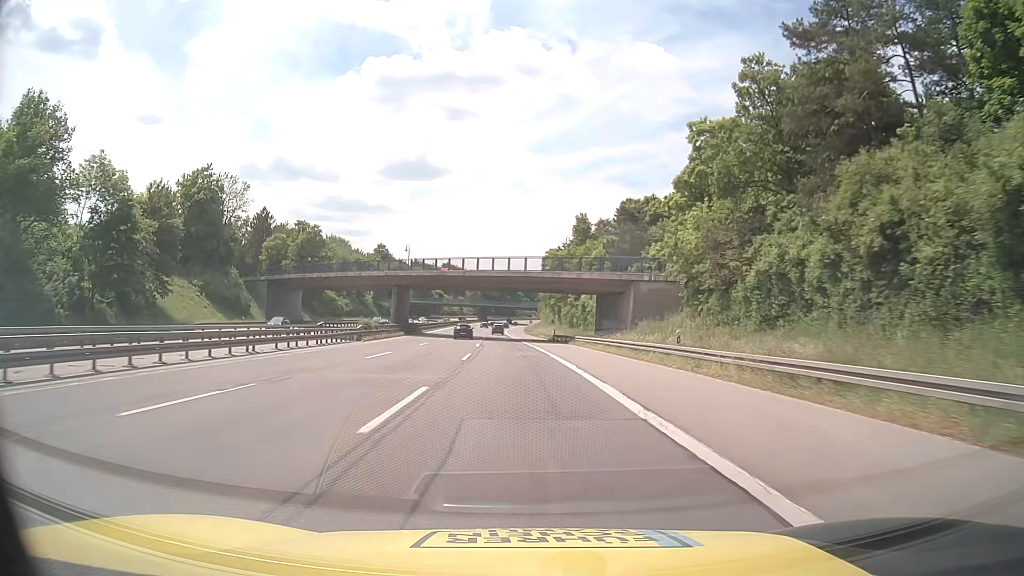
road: motorway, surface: asphalt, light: Day
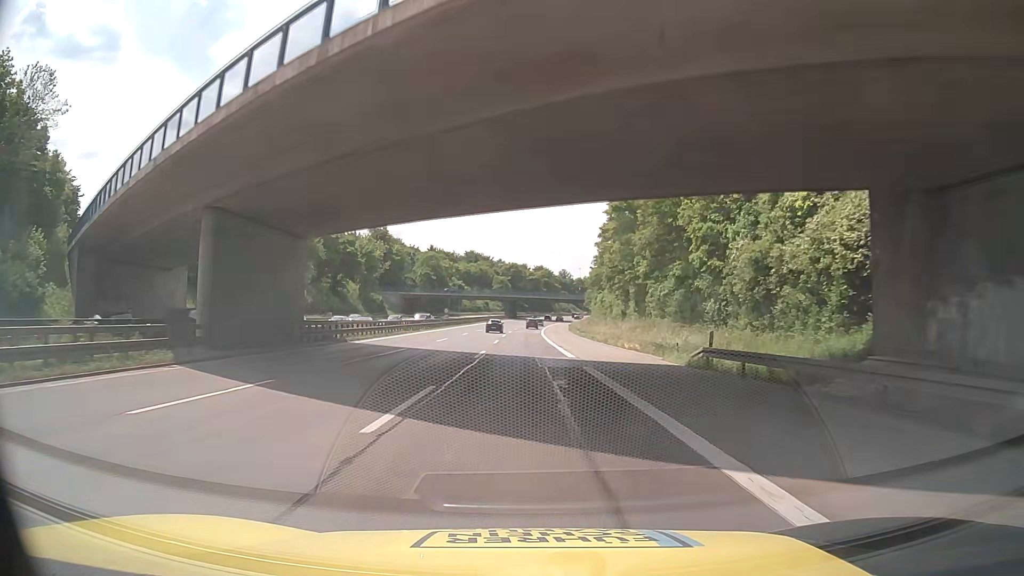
(-1.8, +54.3) m; -3°
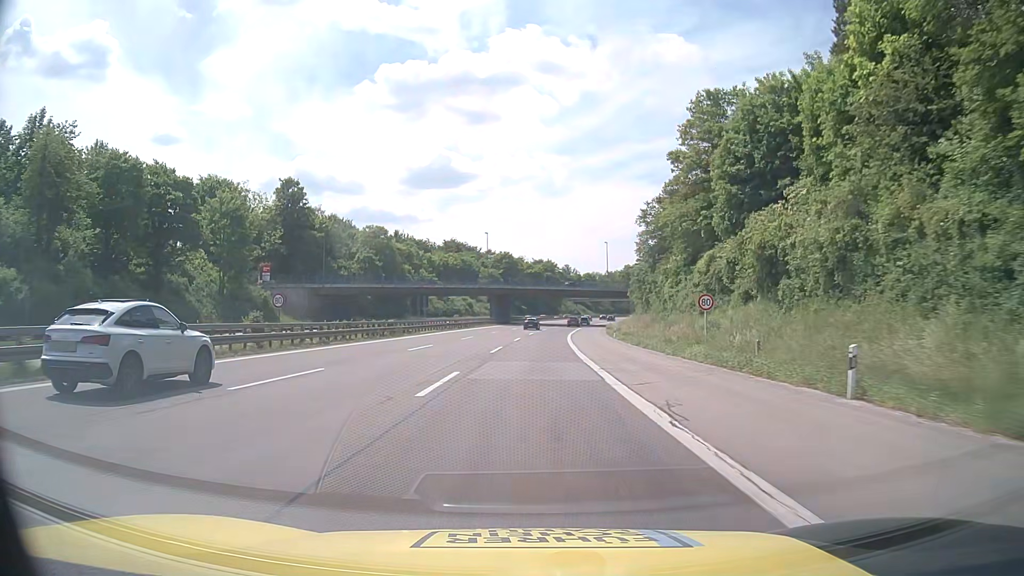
(-0.3, +68.0) m; 0°
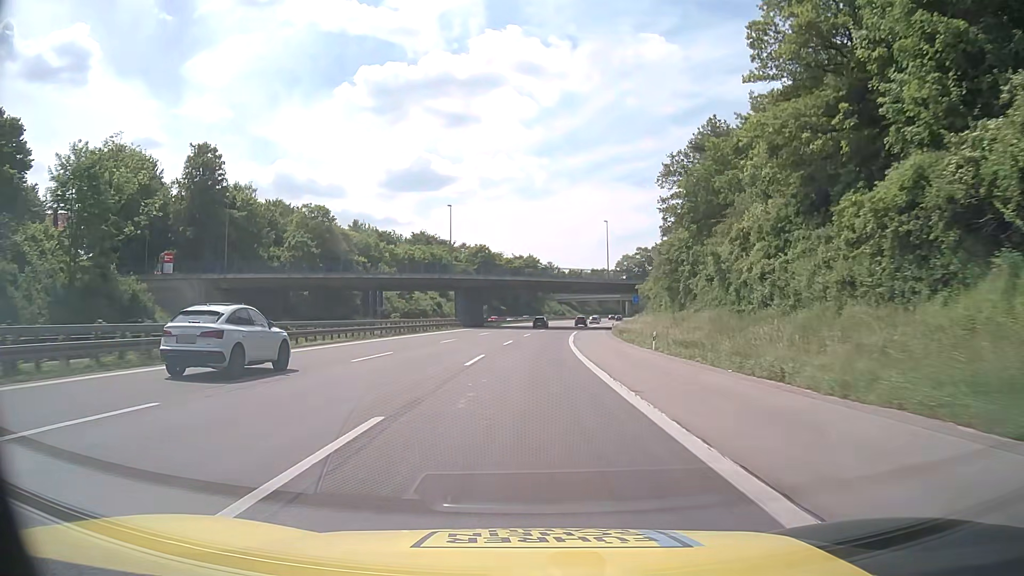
(+0.5, +27.1) m; +2°
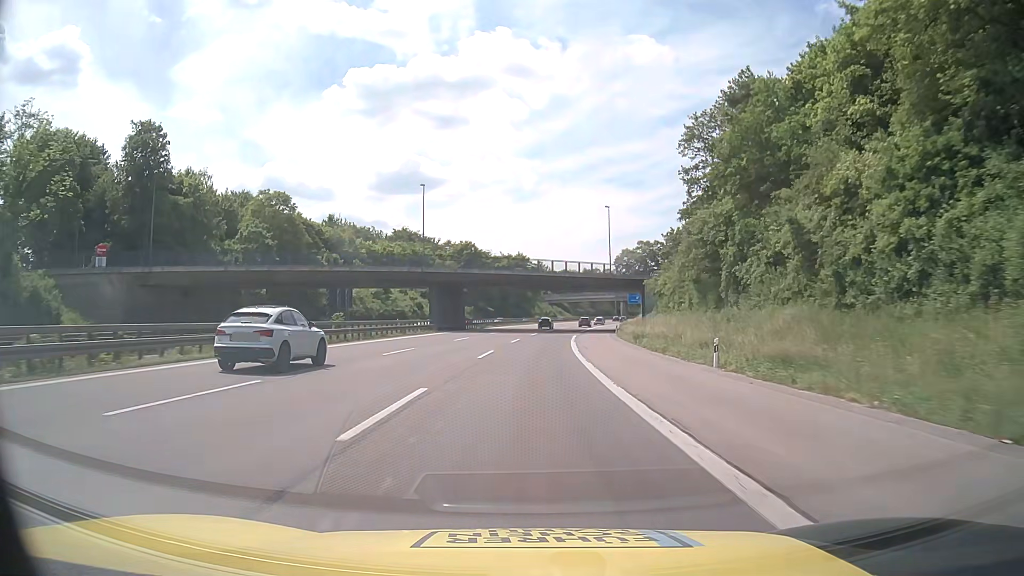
(+0.1, +13.5) m; +1°
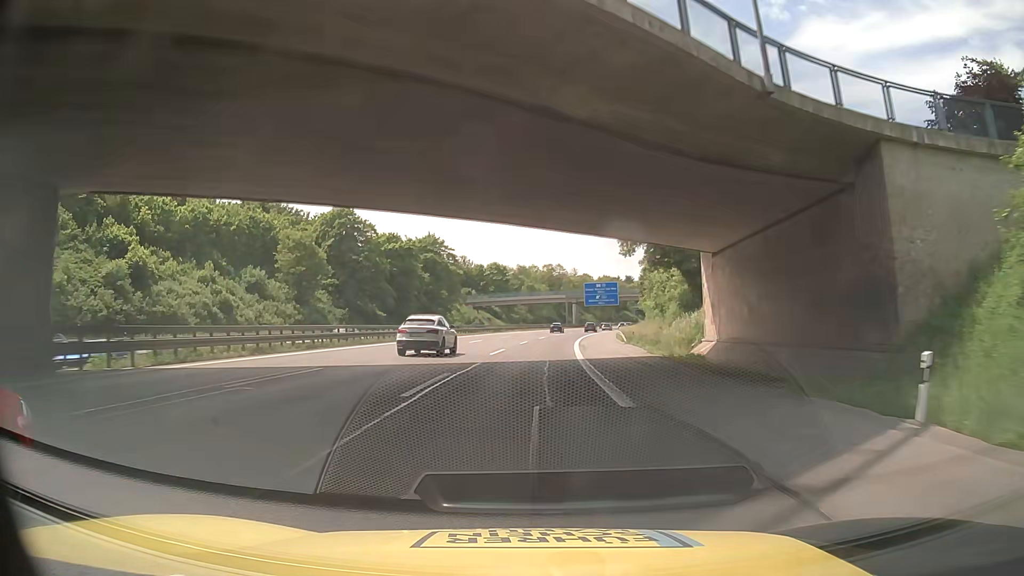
(+3.4, +67.3) m; +6°
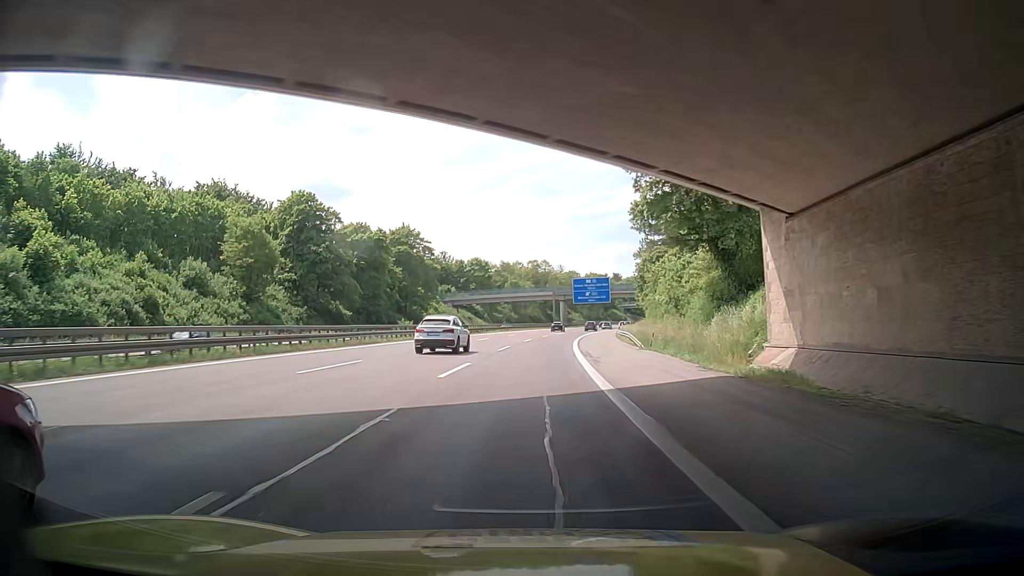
(+0.1, +13.5) m; +1°
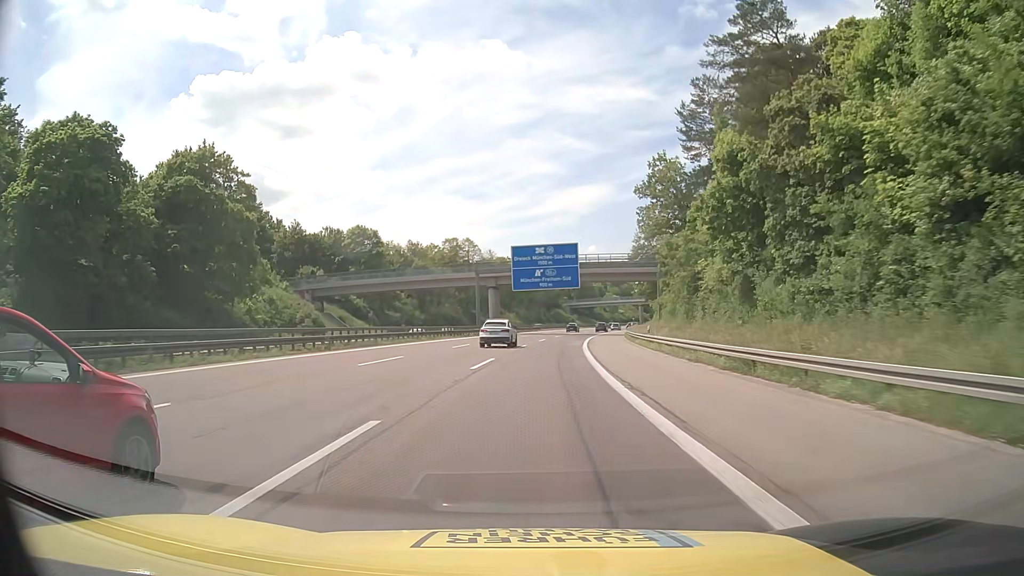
(+3.4, +67.4) m; +6°
(0, +10) (0, +20) (+1, +30) (+1, +40) (+2, +50) (+3, +60) (+4, +70) (+6, +80) (+7, +90) (+9, +99) m
